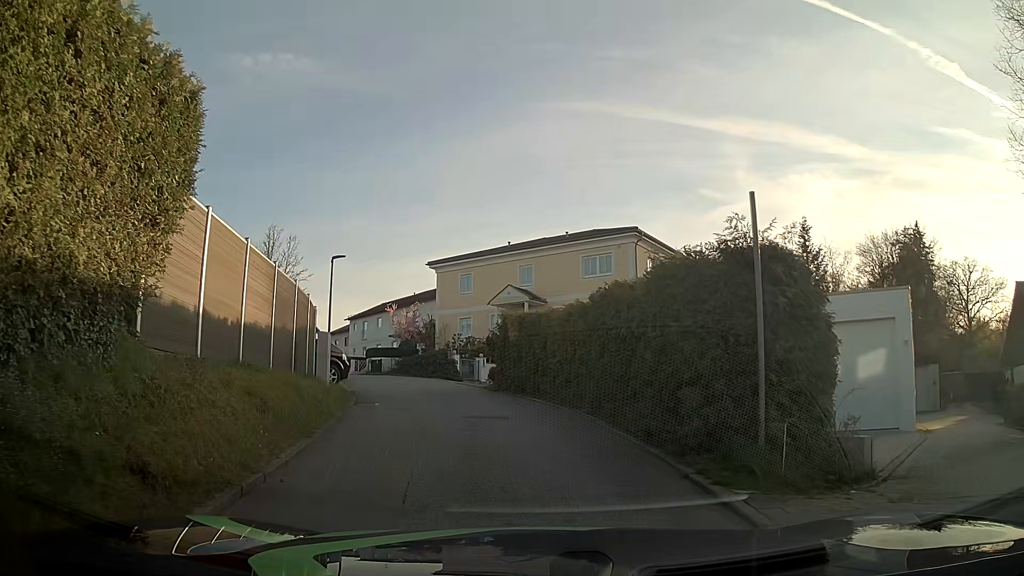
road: residential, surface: asphalt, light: Day
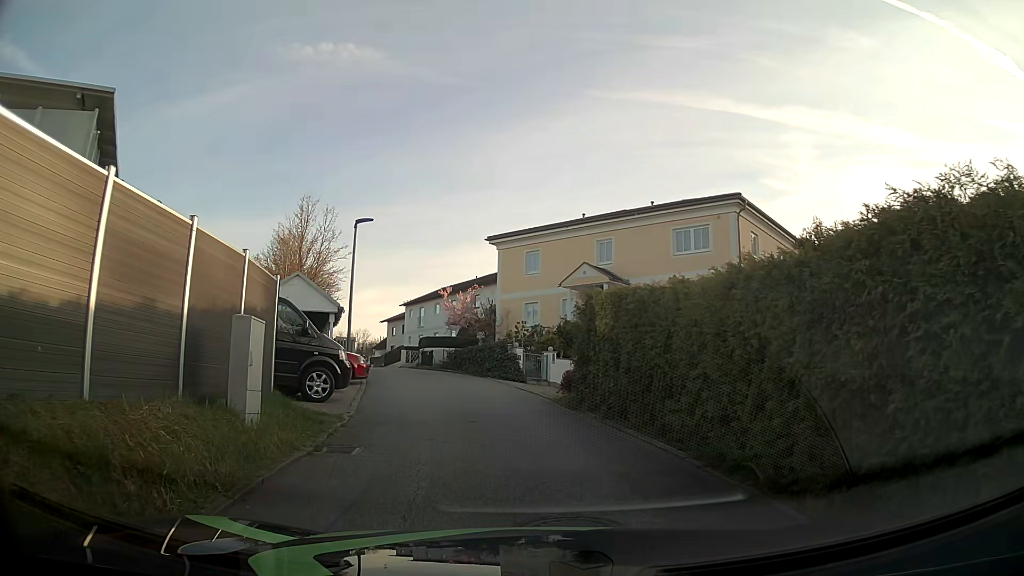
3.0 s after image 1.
(-0.3, +6.9) m; -7°
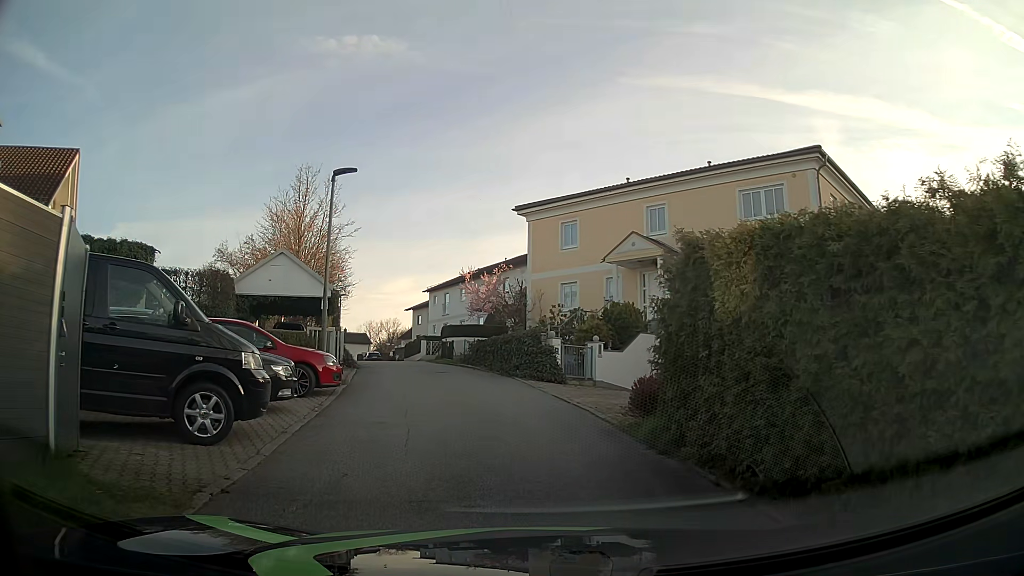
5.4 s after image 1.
(0.0, +5.9) m; -1°
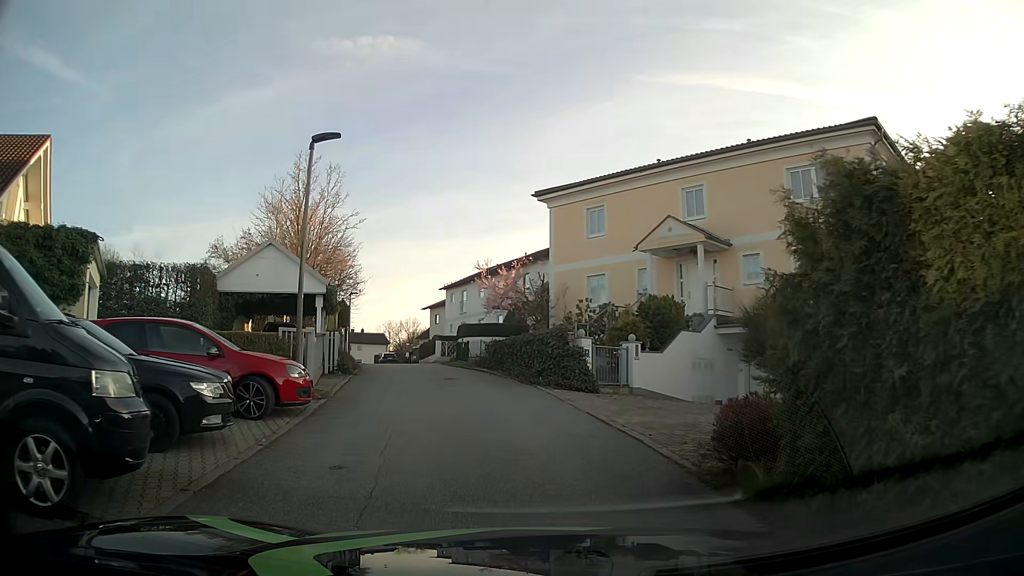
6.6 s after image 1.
(-0.1, +3.2) m; -1°
